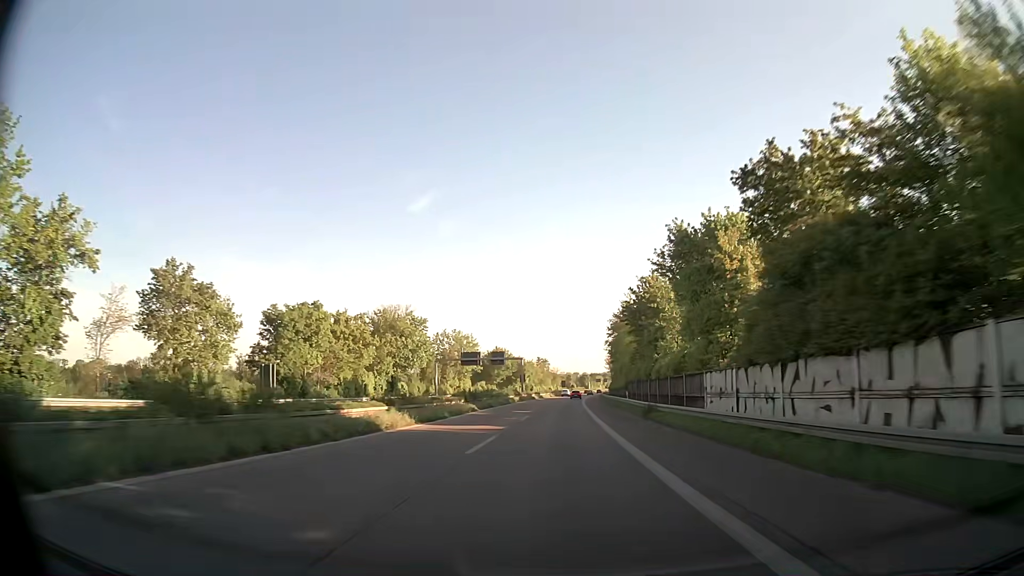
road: trunk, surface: asphalt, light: Day
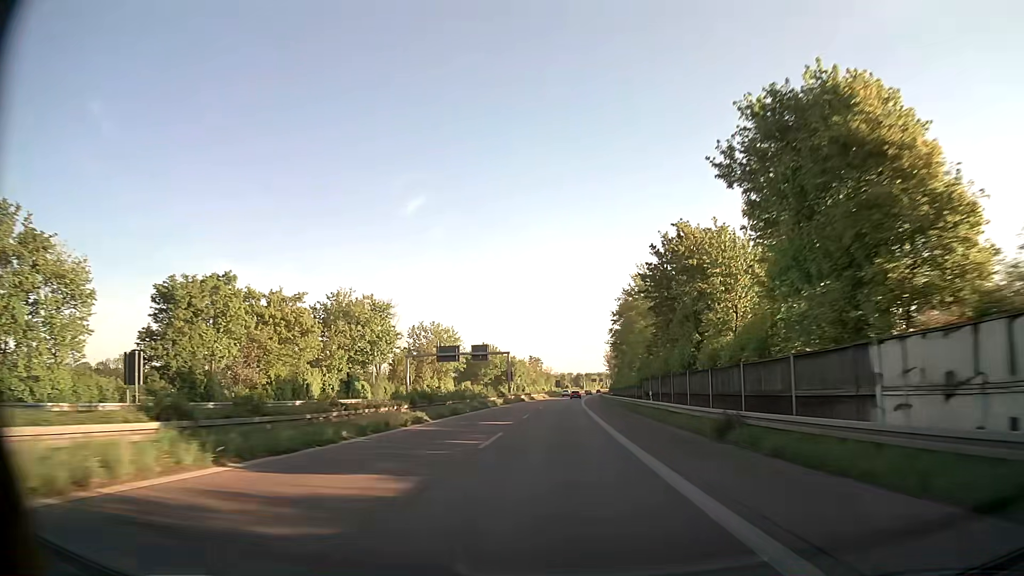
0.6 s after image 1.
(+0.1, +16.2) m; 0°
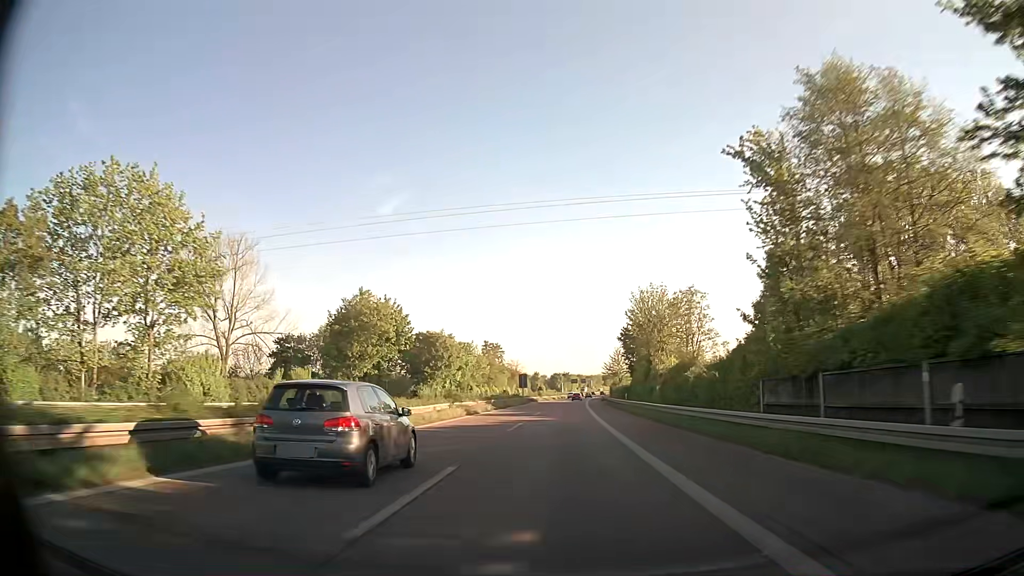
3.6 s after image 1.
(+1.8, +82.5) m; +2°
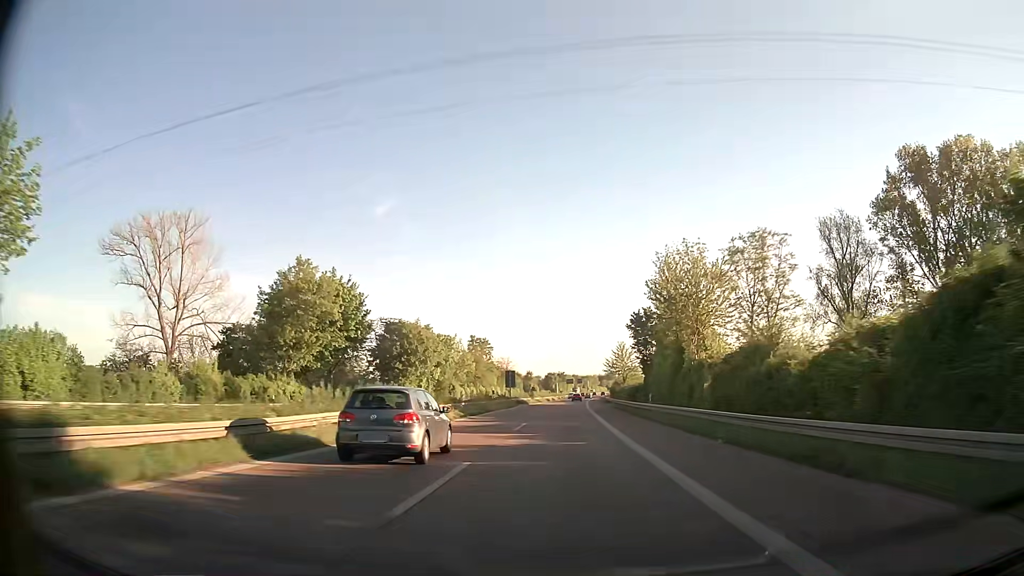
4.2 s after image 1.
(+0.1, +16.9) m; +1°
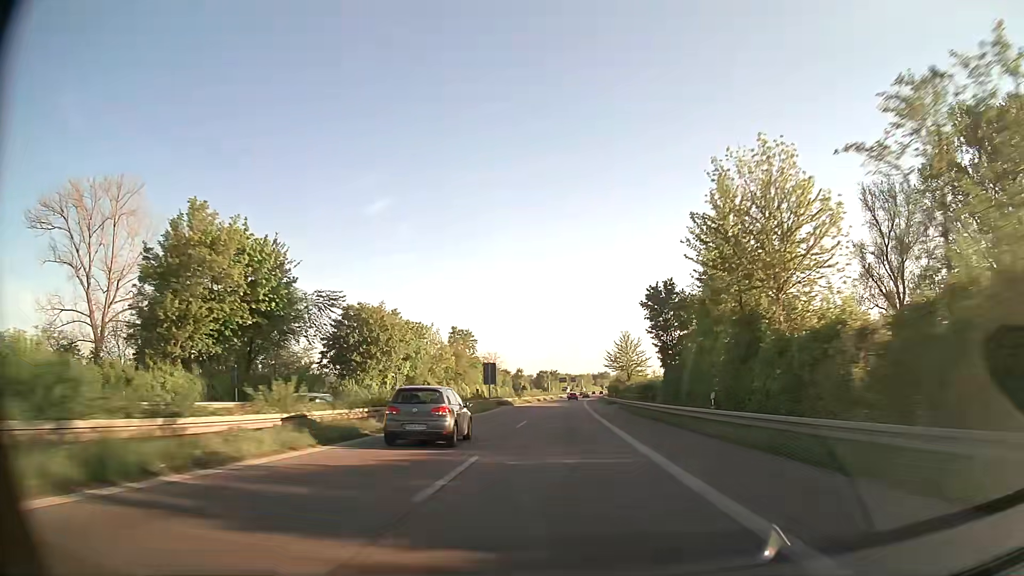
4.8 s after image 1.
(+0.1, +17.1) m; +1°
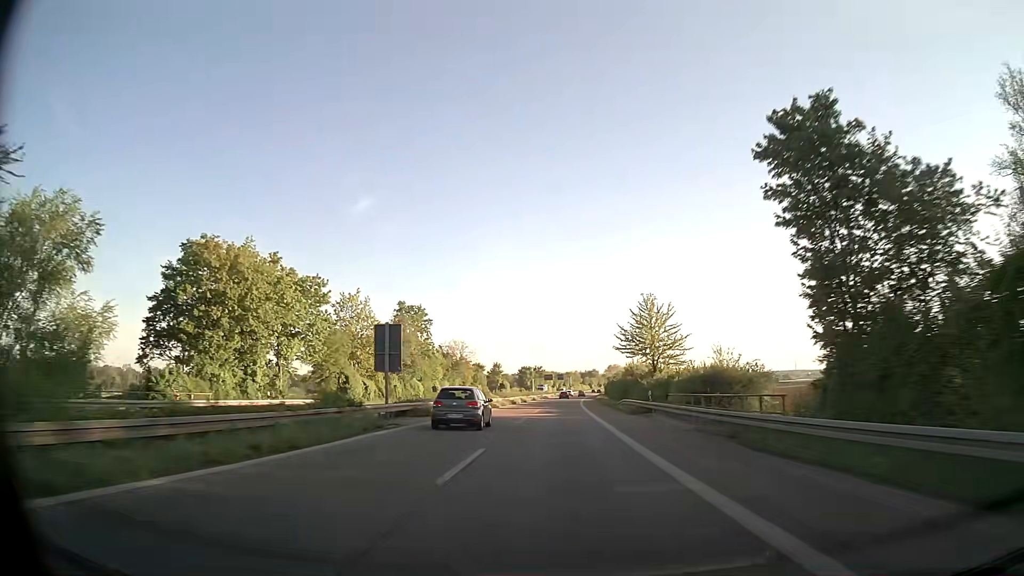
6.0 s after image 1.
(+0.4, +34.8) m; +1°
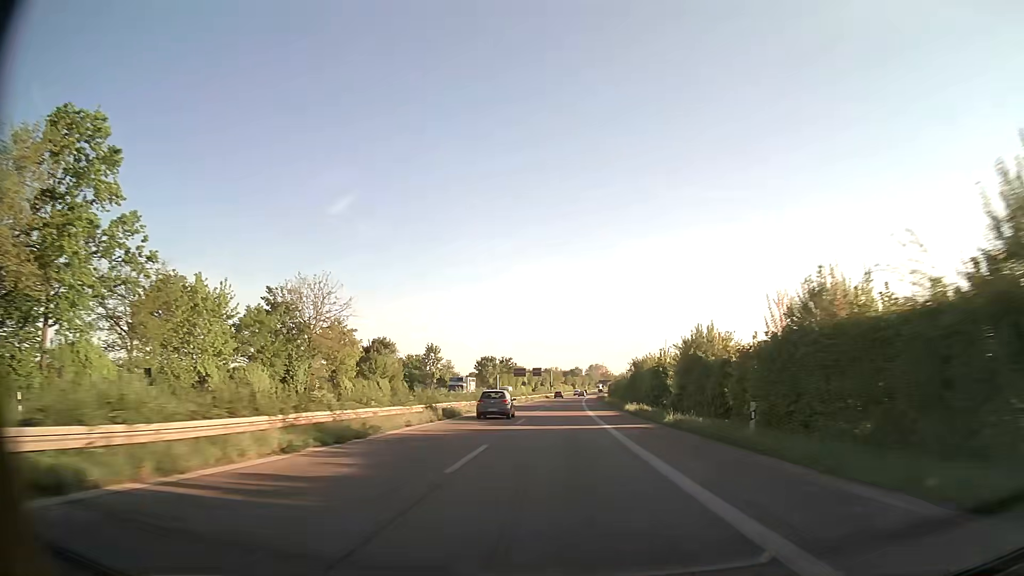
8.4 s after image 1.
(+0.8, +71.1) m; +2°
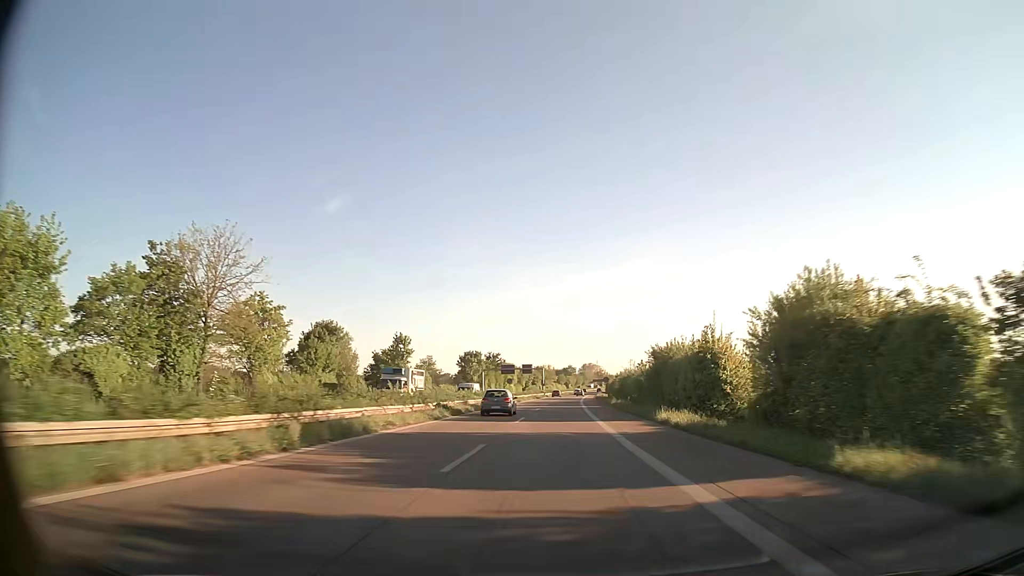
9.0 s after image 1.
(+0.1, +17.9) m; +1°
(0, +10) (0, +20) (0, +30) (0, +40) (+1, +50) (+1, +60) (+1, +70) (+1, +80) (+2, +90) (+2, +100) m
